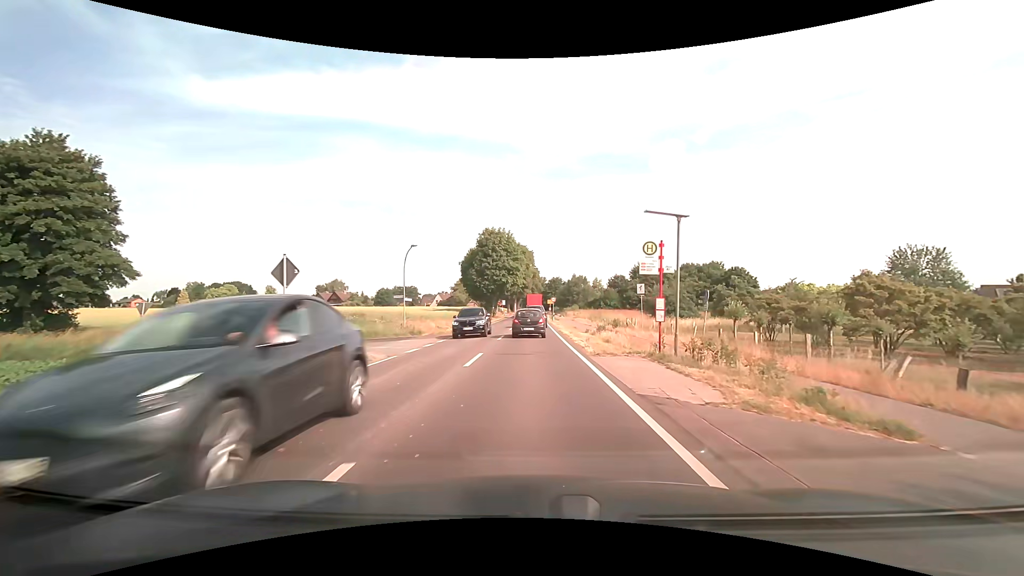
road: secondary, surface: asphalt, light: Day
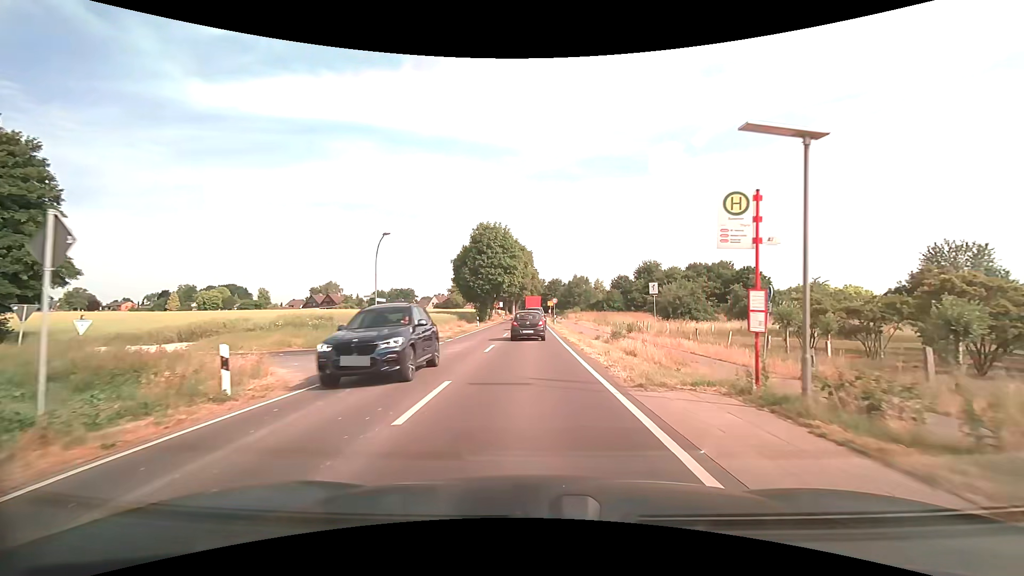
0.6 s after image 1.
(0.0, +6.1) m; 0°
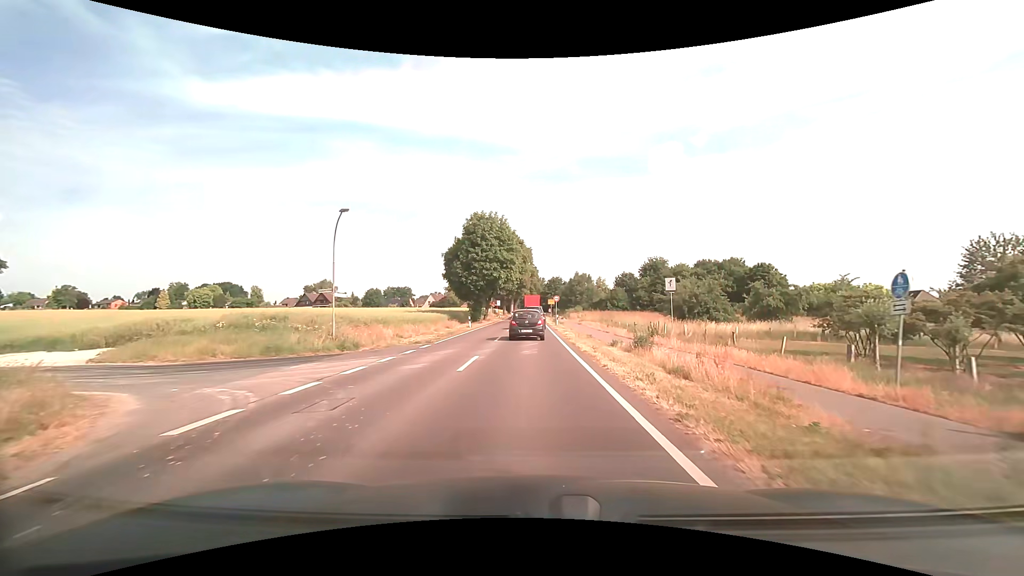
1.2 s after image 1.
(0.0, +6.1) m; 0°
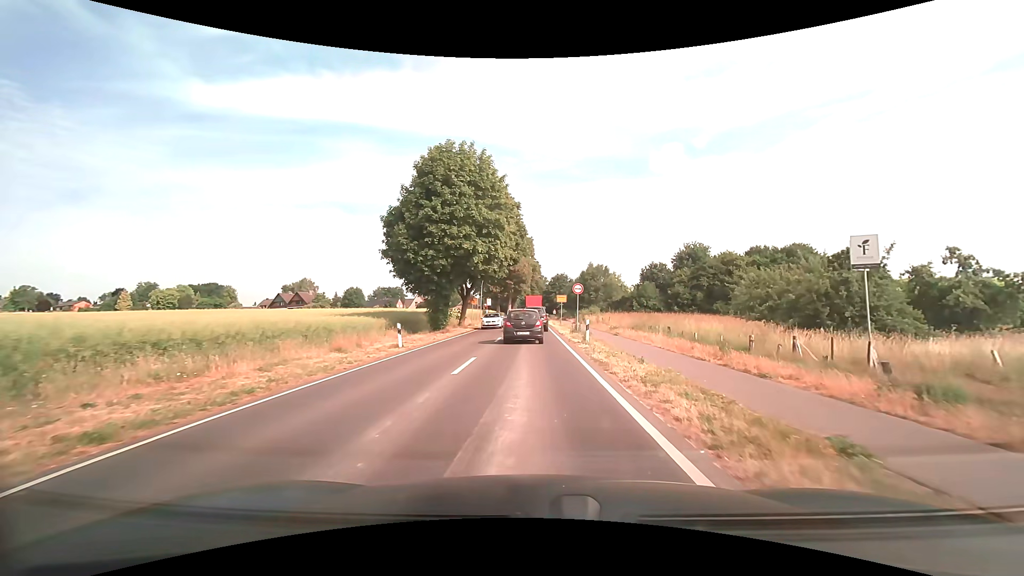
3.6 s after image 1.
(0.0, +24.1) m; 0°
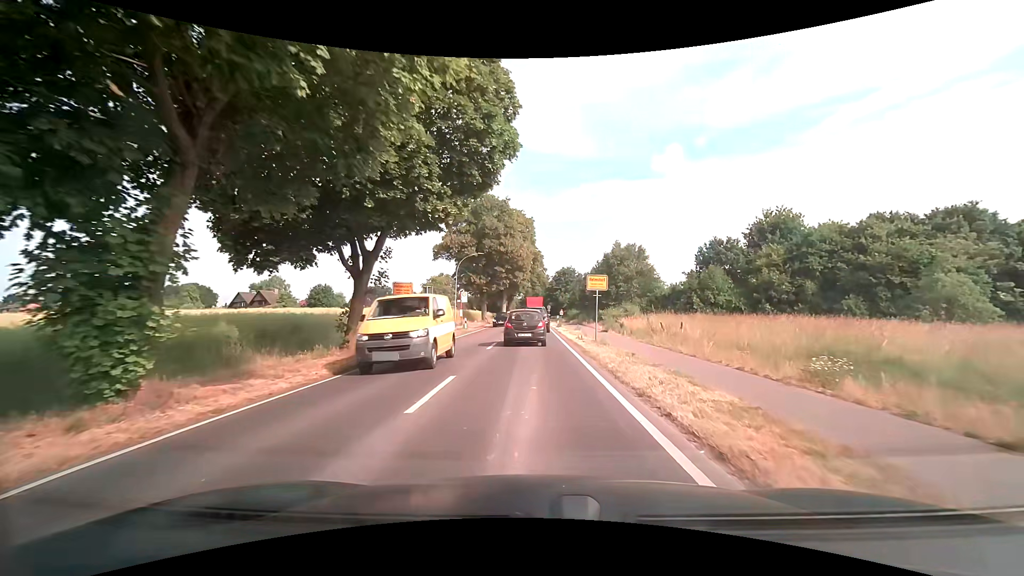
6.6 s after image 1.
(+0.1, +27.5) m; 0°
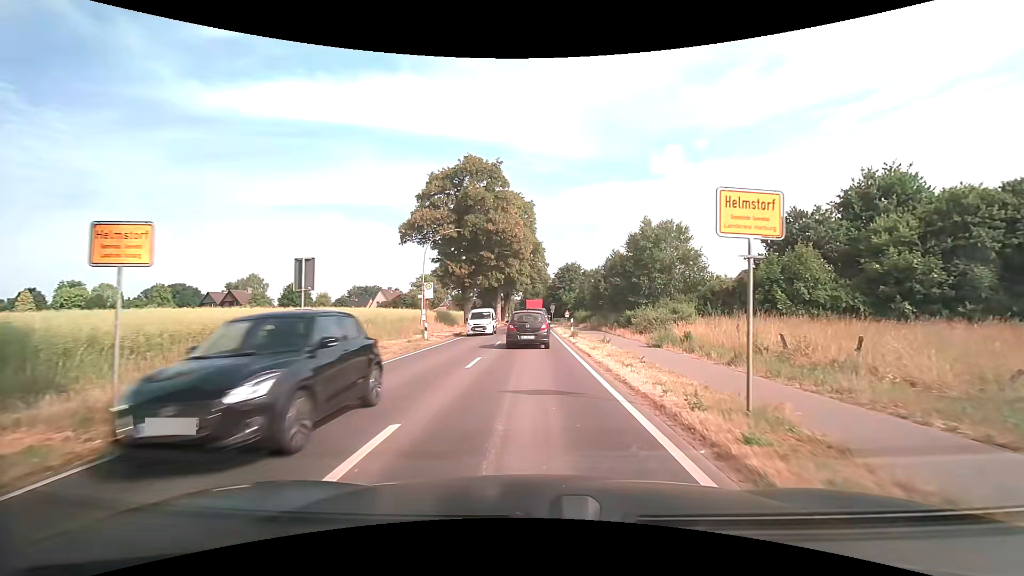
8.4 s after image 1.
(+0.1, +16.1) m; 0°
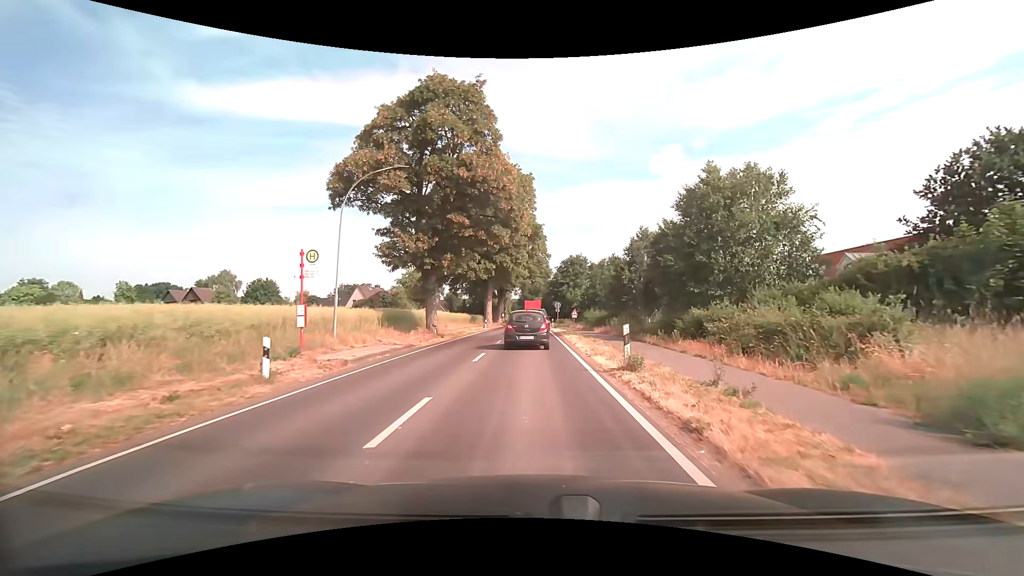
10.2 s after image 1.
(-0.1, +16.6) m; 0°
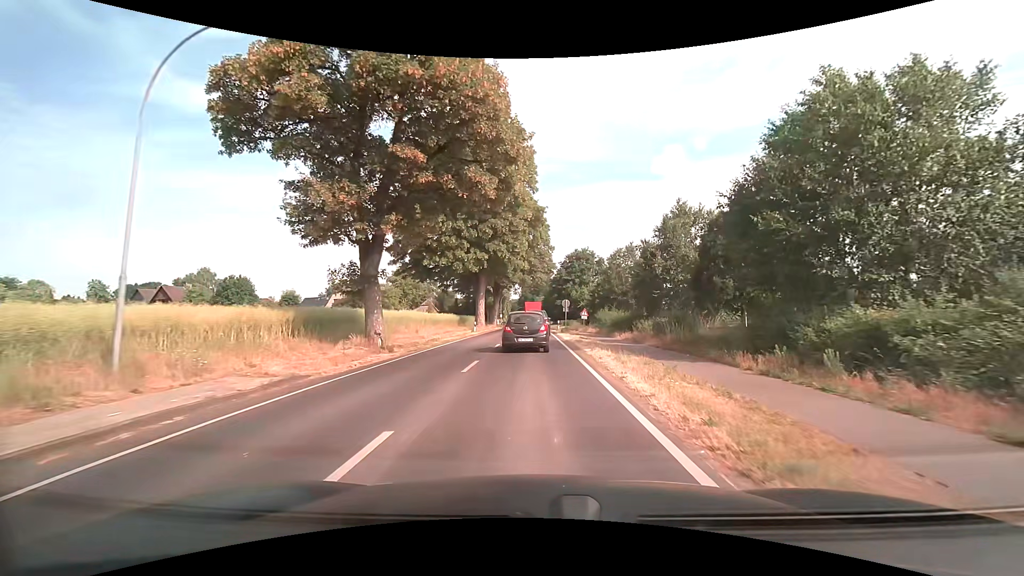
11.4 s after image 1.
(0.0, +11.6) m; 0°
(0, +10) (0, +20) (0, +30) (0, +40) (0, +50) (0, +60) (0, +70) (0, +80) (0, +90) (0, +100) m
